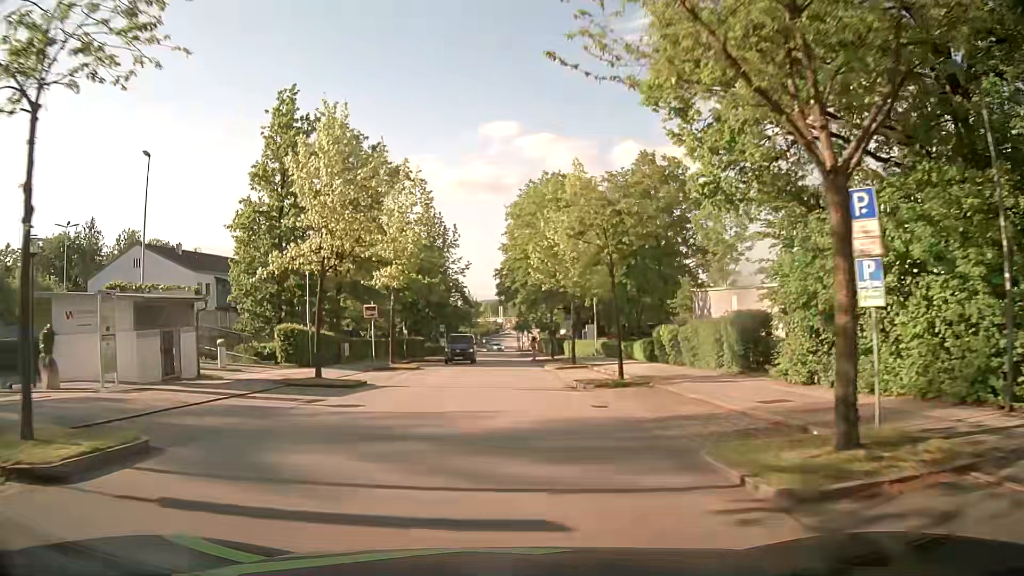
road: residential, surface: asphalt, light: Day
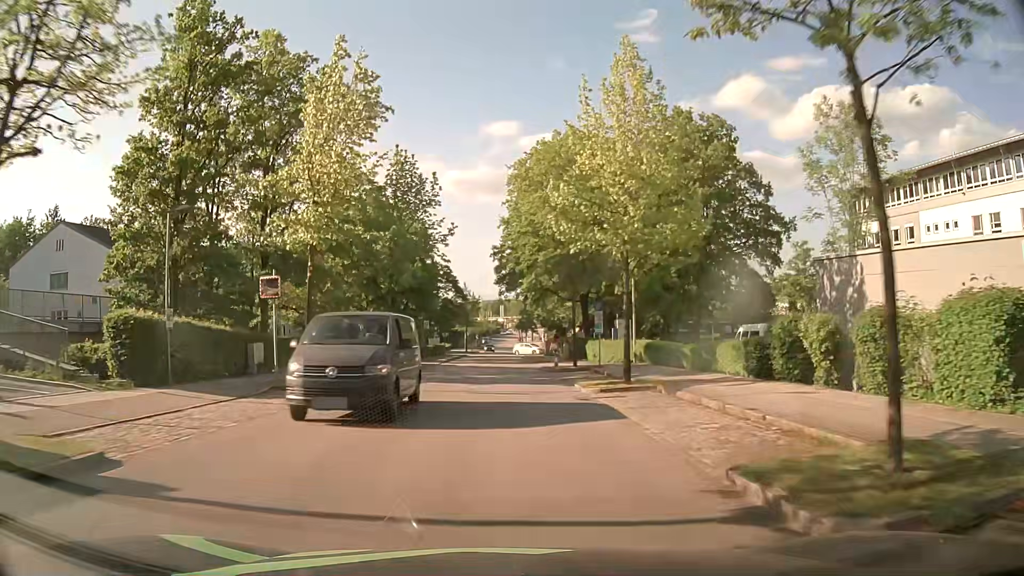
(0.0, +15.2) m; 0°
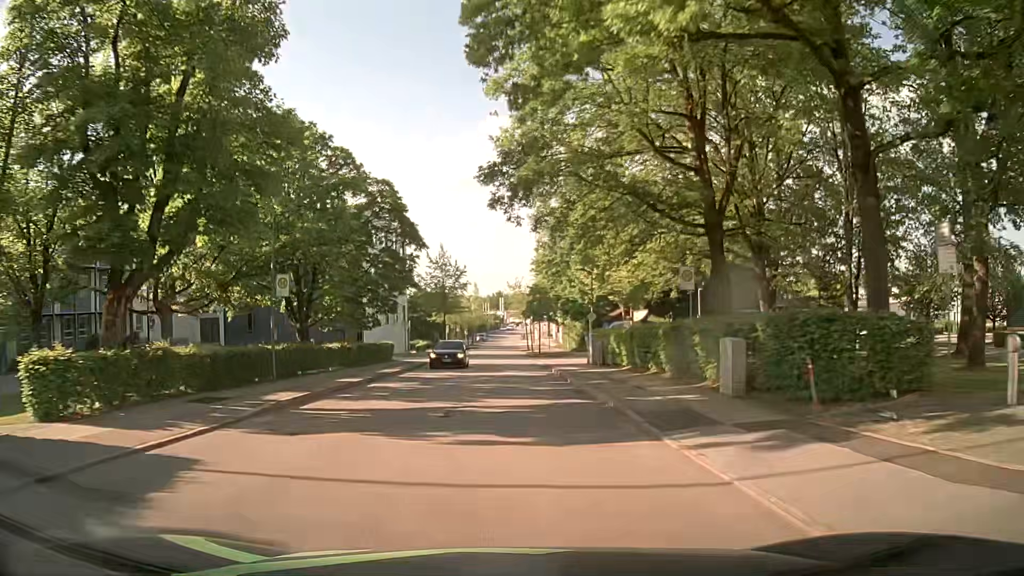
(-0.4, +38.0) m; 0°
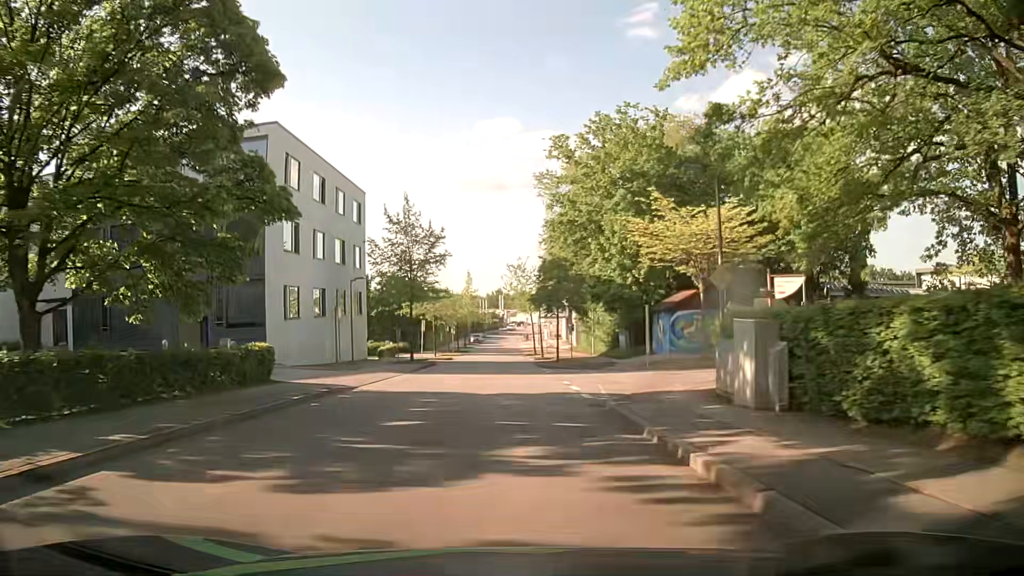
(+0.1, +22.8) m; 0°
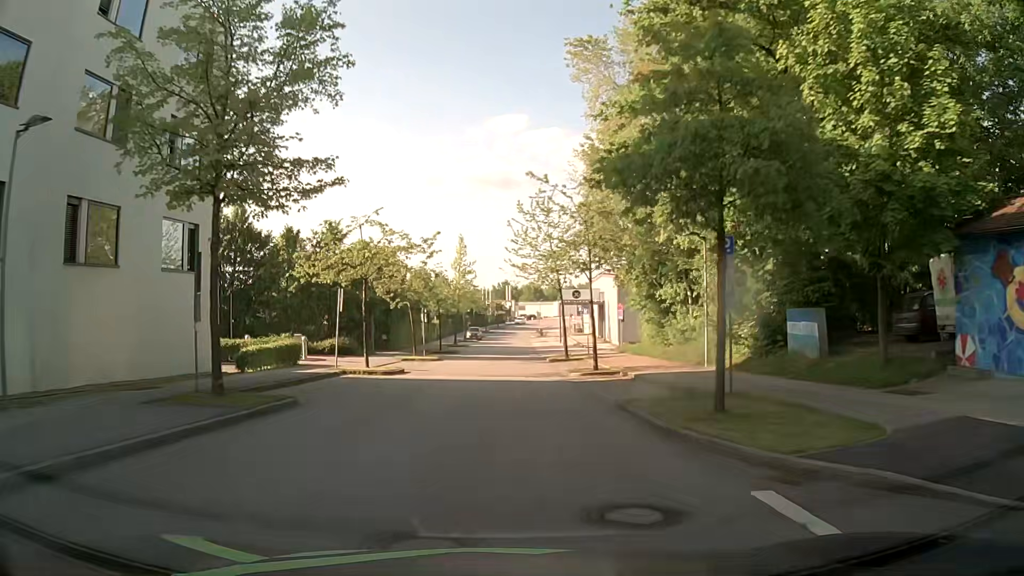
(-0.2, +30.4) m; 0°
